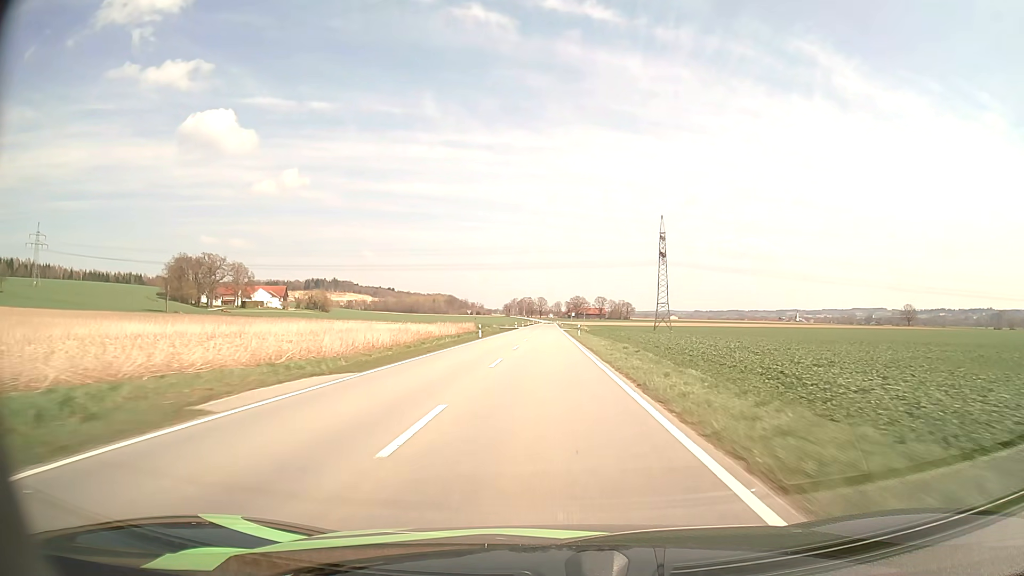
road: tertiary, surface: asphalt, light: Day
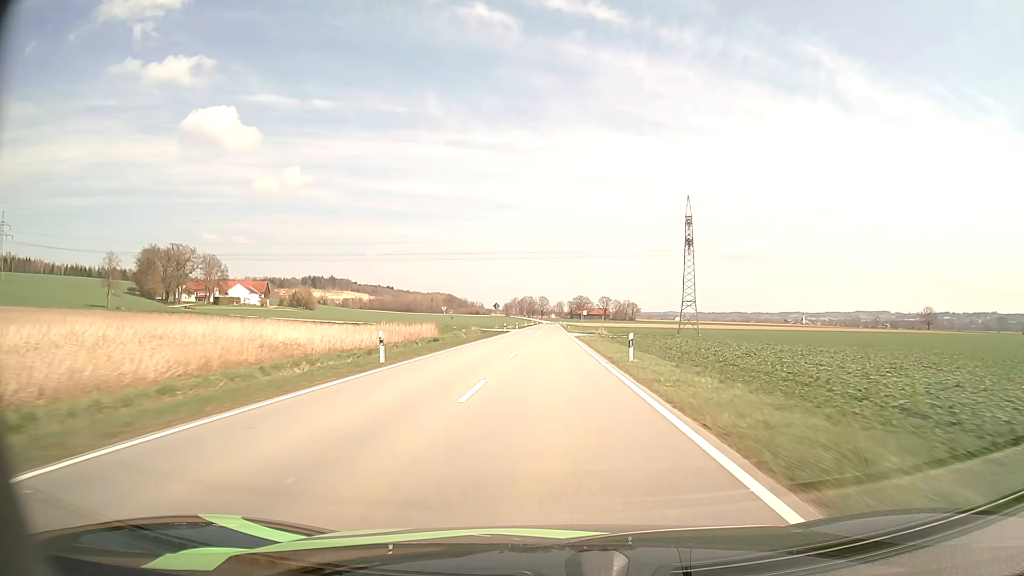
(-0.1, +32.5) m; 0°
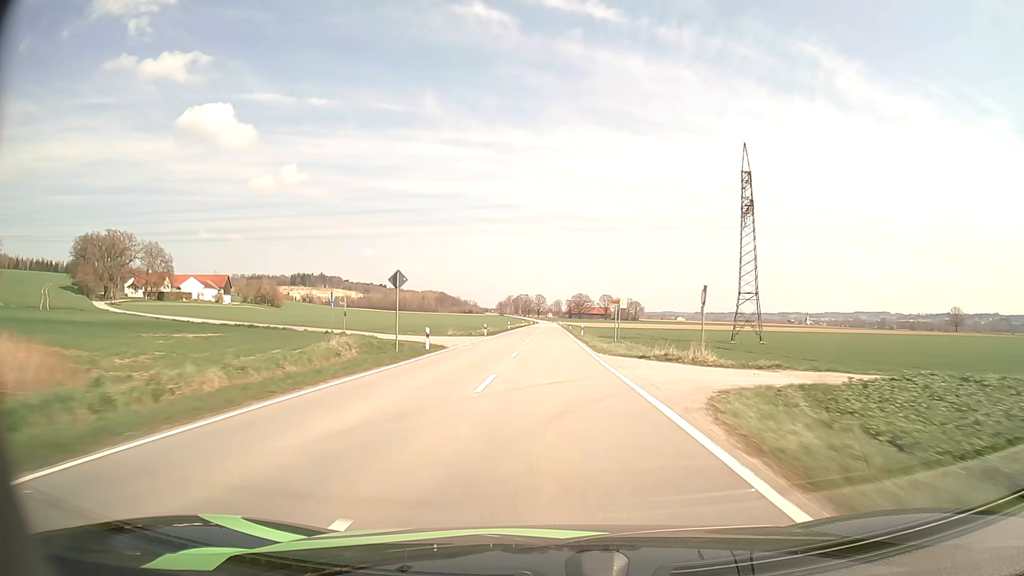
(+0.2, +48.4) m; 0°
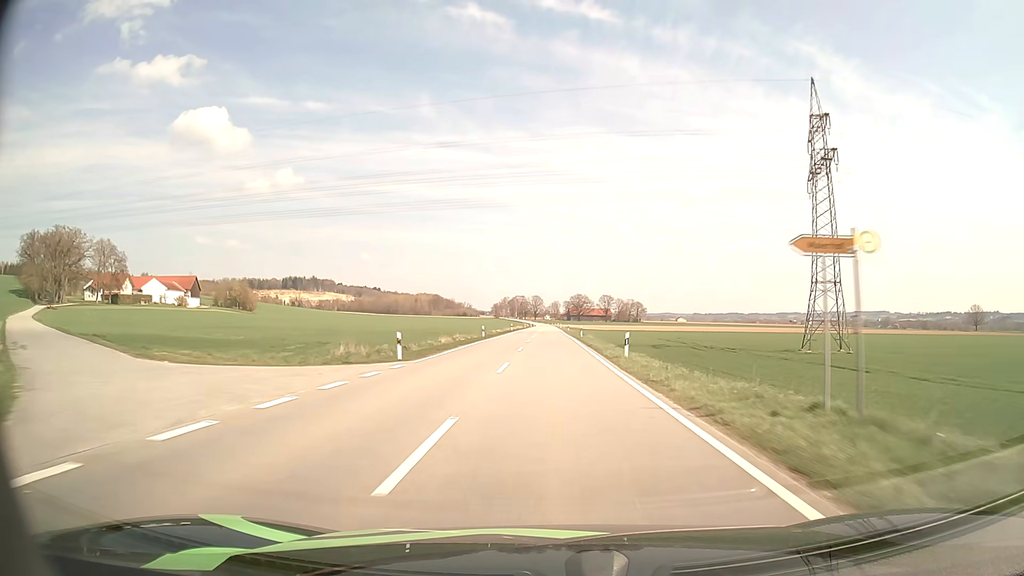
(0.0, +32.1) m; 0°
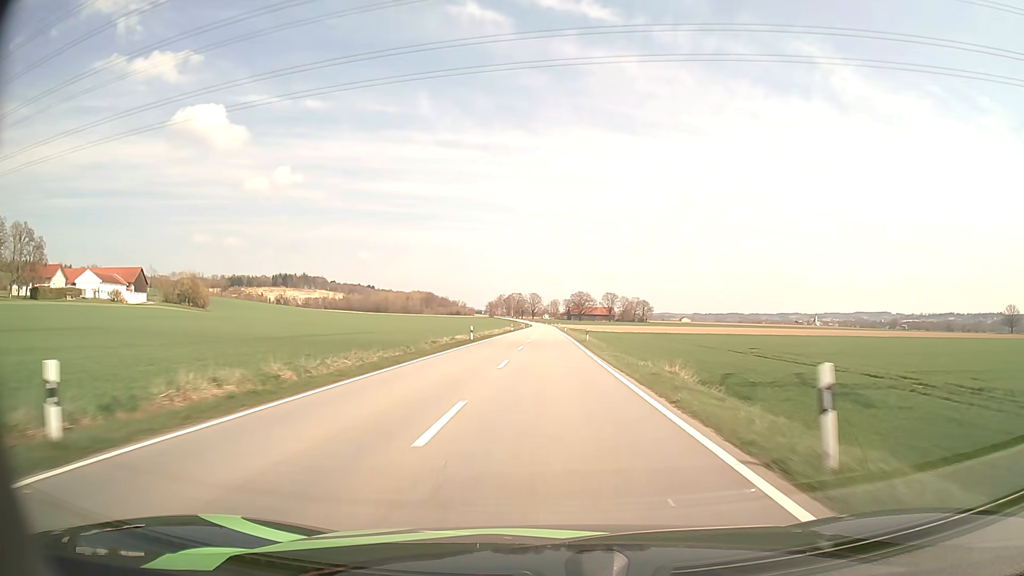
(+0.2, +48.1) m; 0°
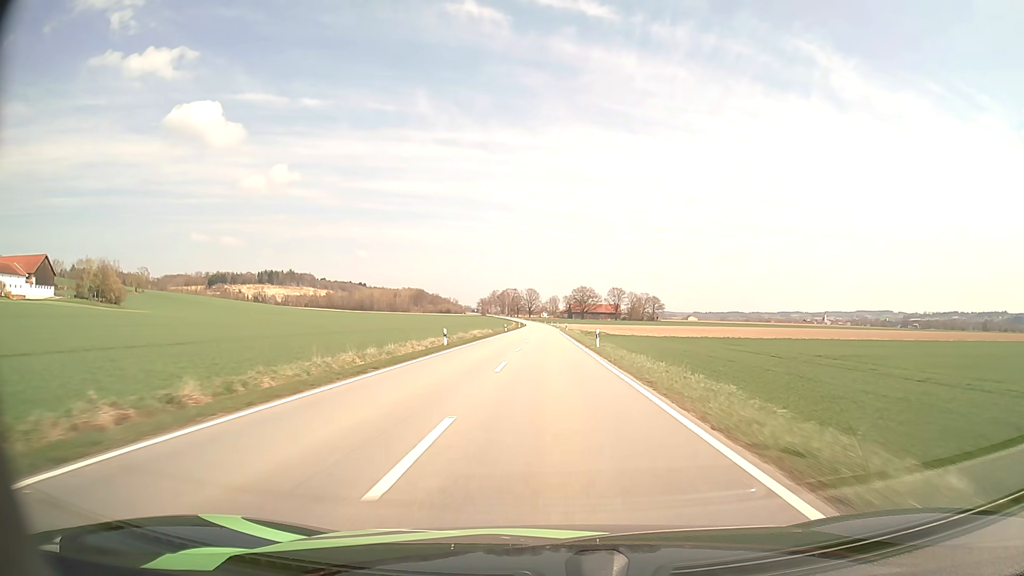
(0.0, +64.3) m; 0°
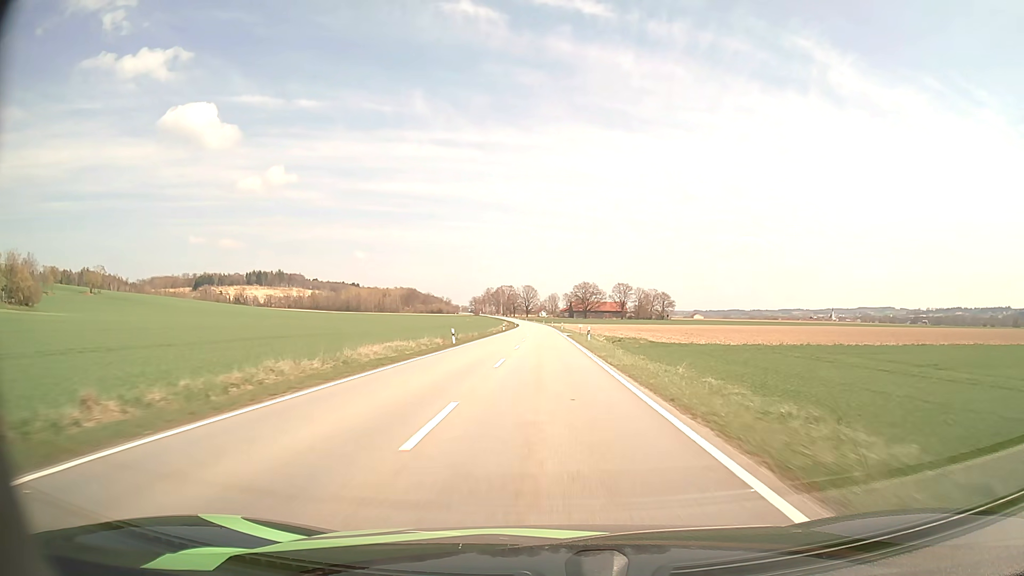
(+0.1, +48.1) m; 0°
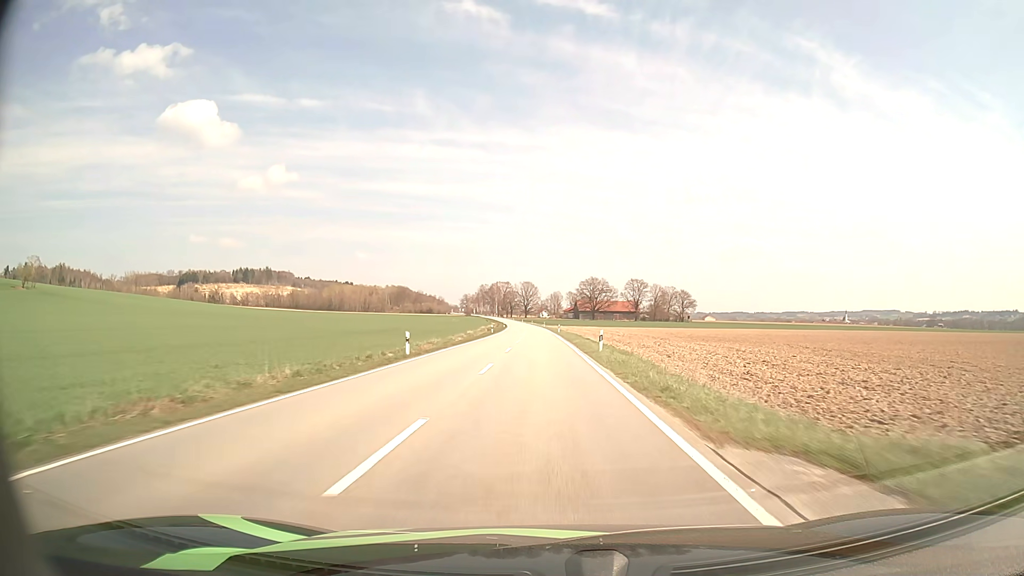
(-0.1, +64.0) m; 0°
(0, +10) (0, +20) (0, +30) (0, +40) (0, +50) (-1, +60) (-1, +70) (-1, +80) (-1, +90) (-2, +100) m
